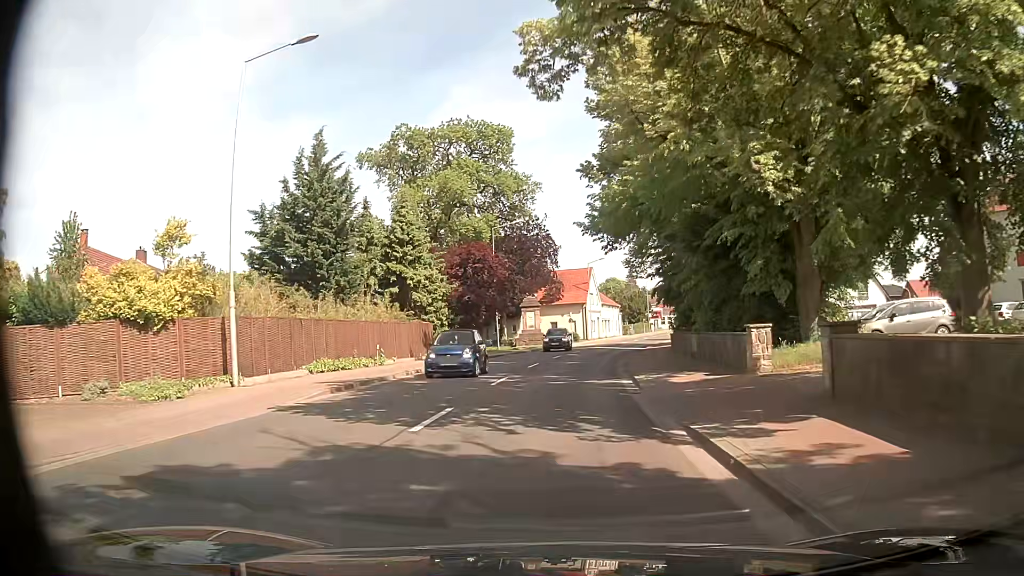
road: secondary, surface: asphalt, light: Day
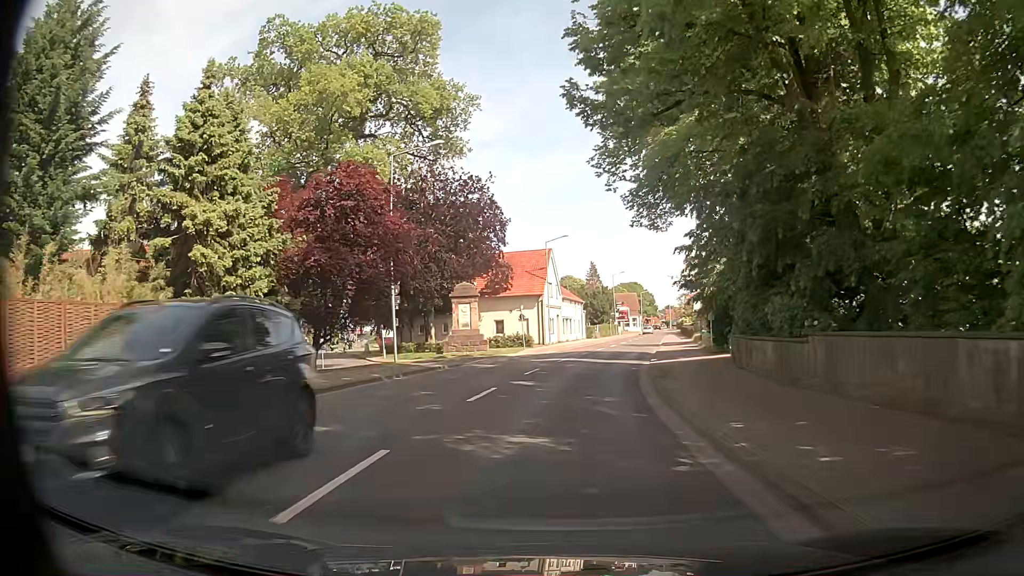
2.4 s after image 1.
(+1.2, +22.3) m; +6°
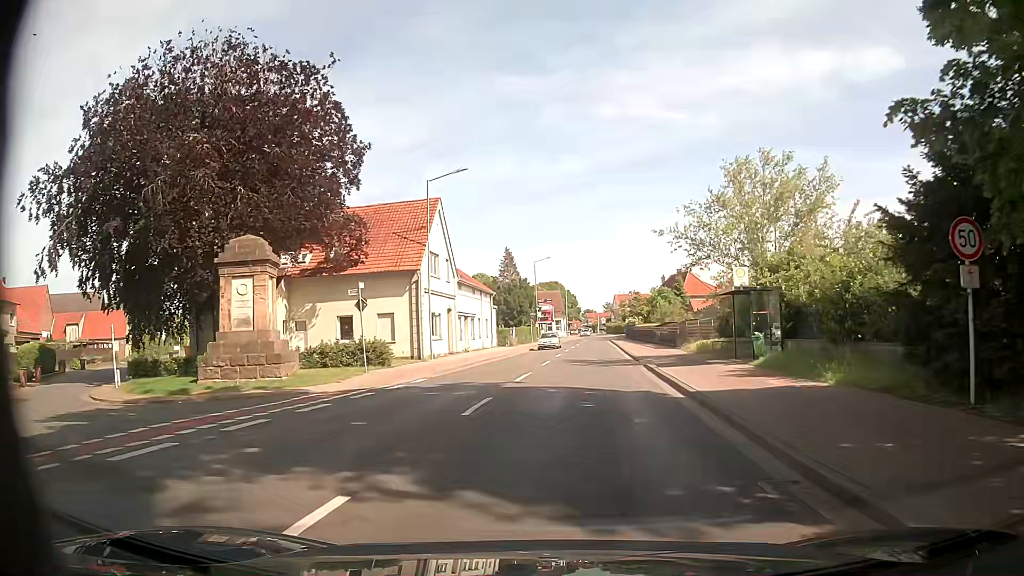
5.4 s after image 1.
(+1.8, +27.8) m; +7°
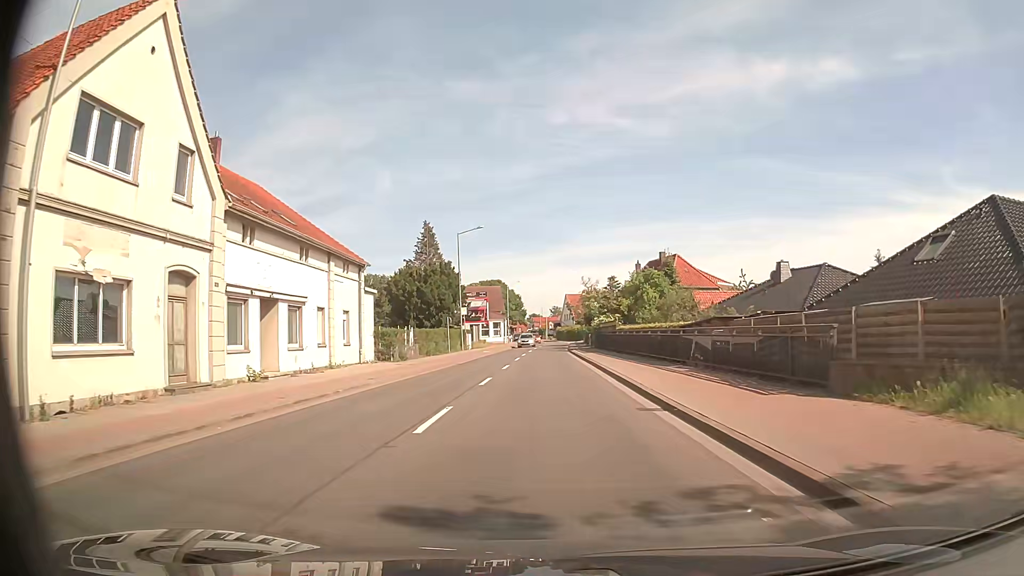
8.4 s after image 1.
(+1.3, +27.8) m; +4°
(0, +10) (0, +20) (0, +30) (0, +40) (0, +50) (+1, +60) (+1, +70) (+1, +80) (+1, +90) (+2, +100) m
